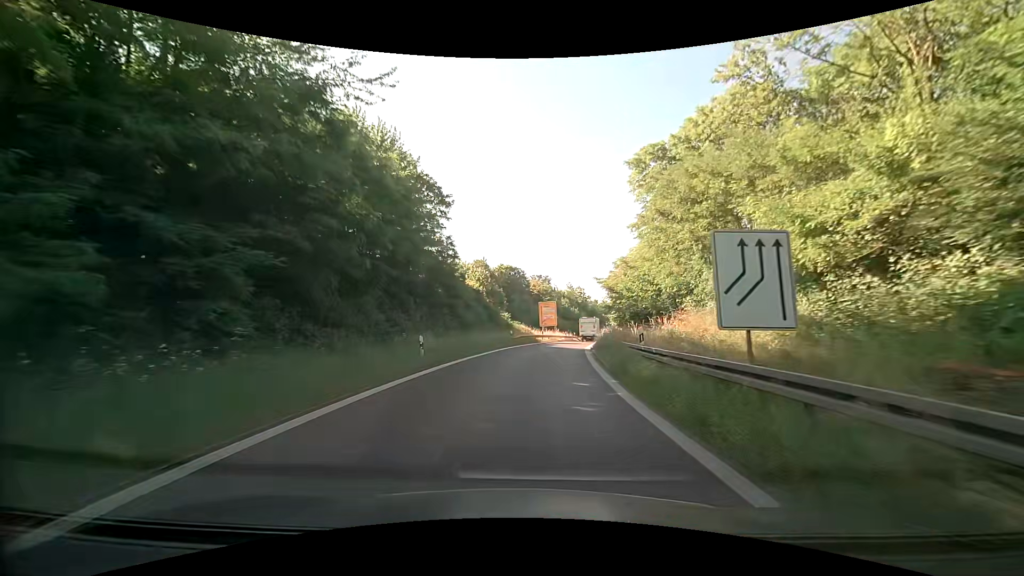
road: trunk_link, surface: asphalt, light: Day
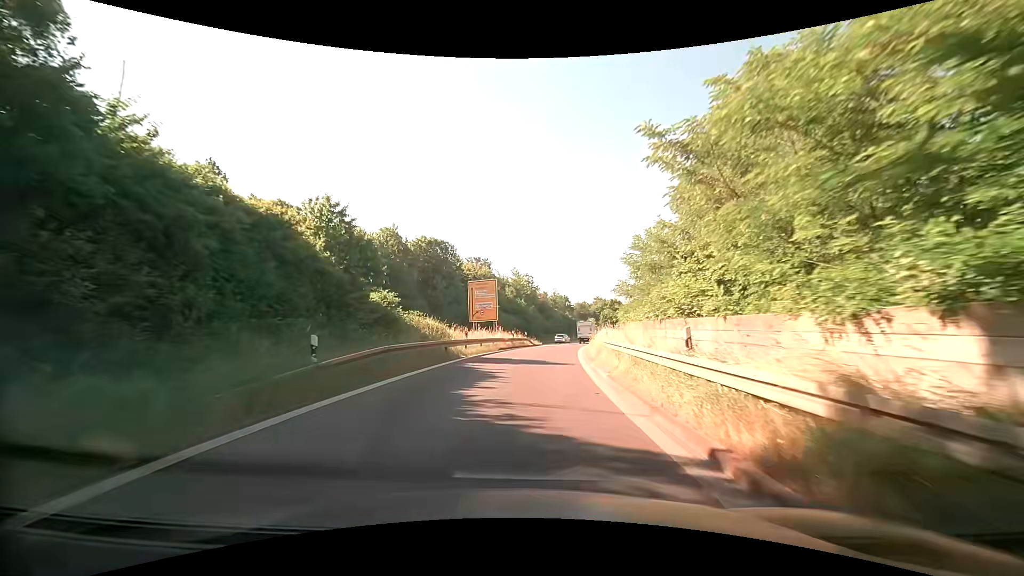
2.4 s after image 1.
(+1.9, +30.4) m; +7°
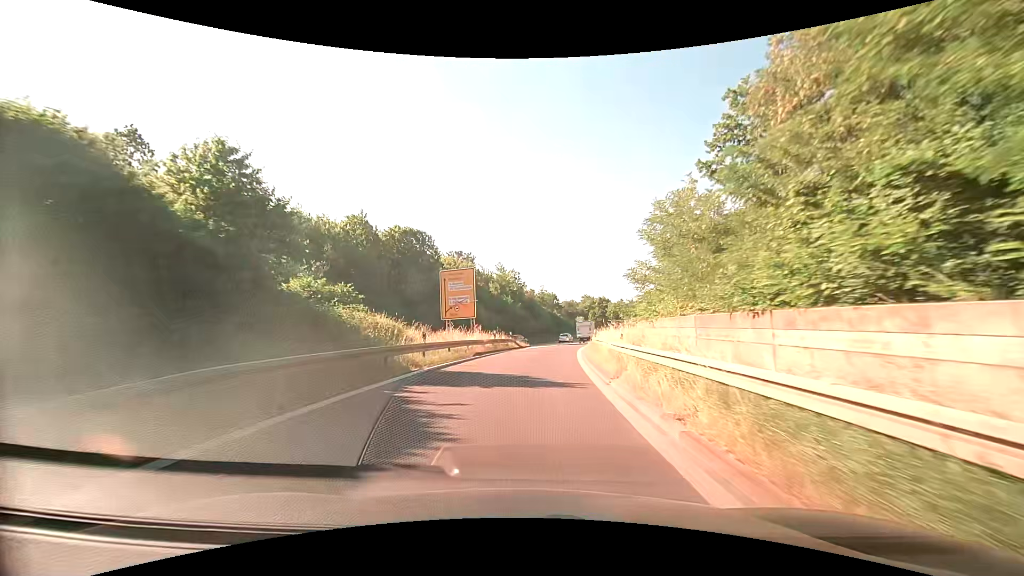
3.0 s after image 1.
(+0.1, +7.7) m; +1°
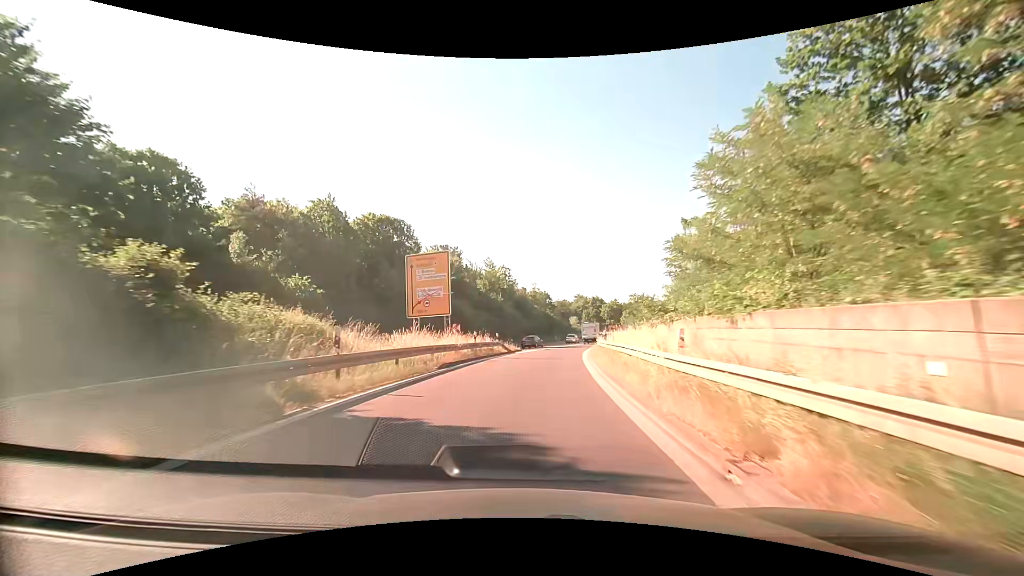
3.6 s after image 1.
(0.0, +7.9) m; +1°
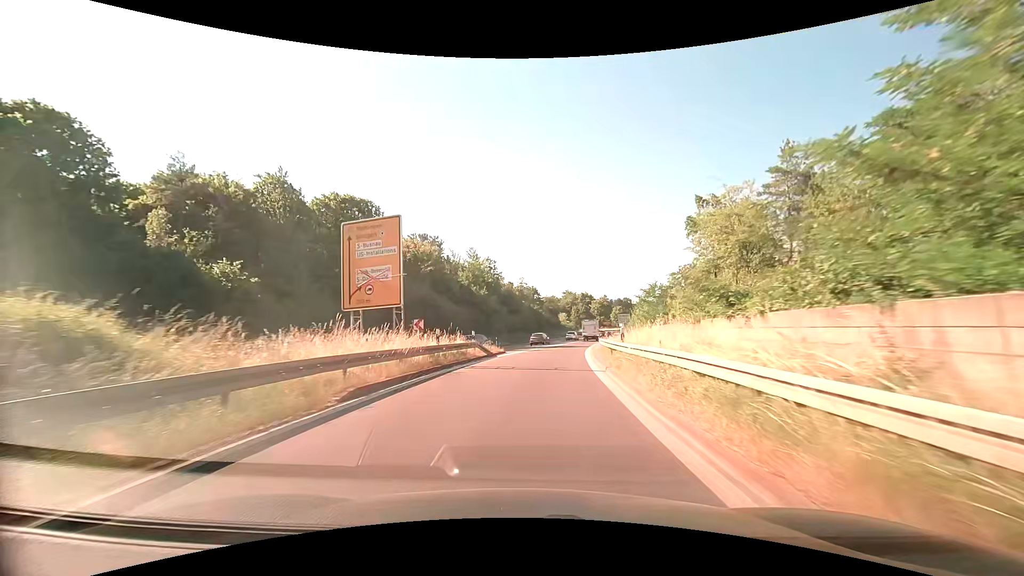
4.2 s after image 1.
(+0.1, +8.0) m; +1°
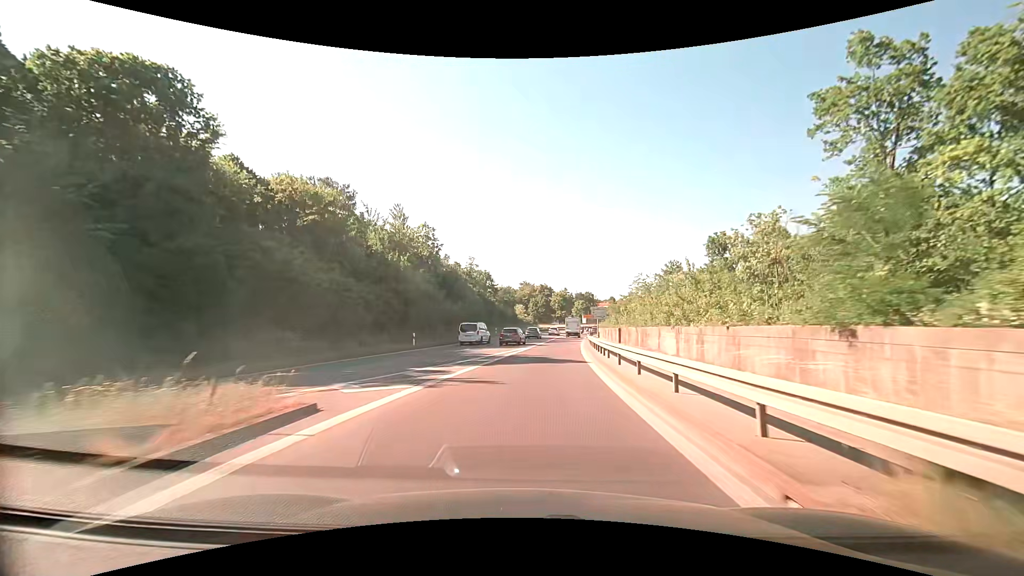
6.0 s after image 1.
(+1.1, +24.9) m; +5°
